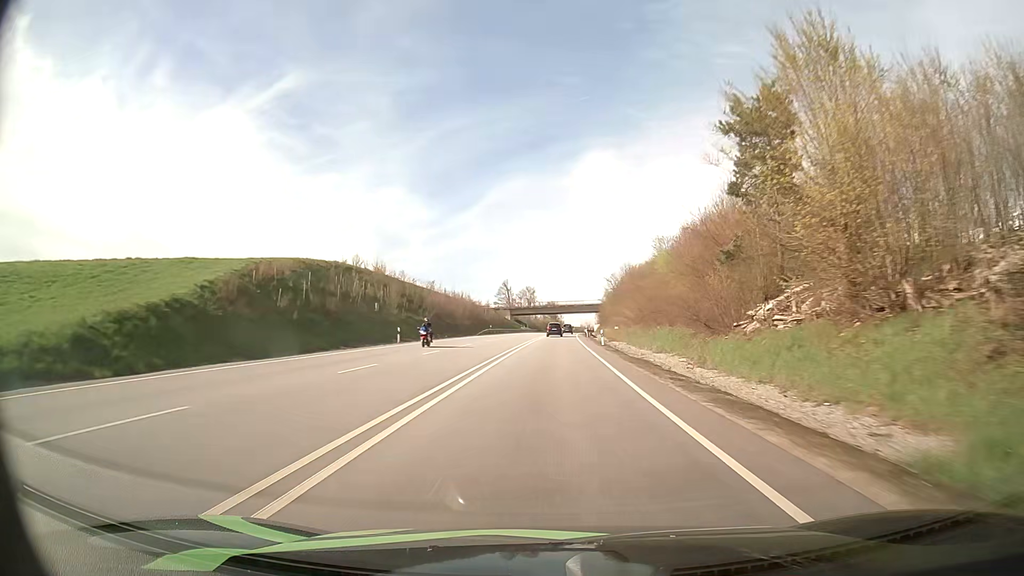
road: primary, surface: asphalt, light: Day
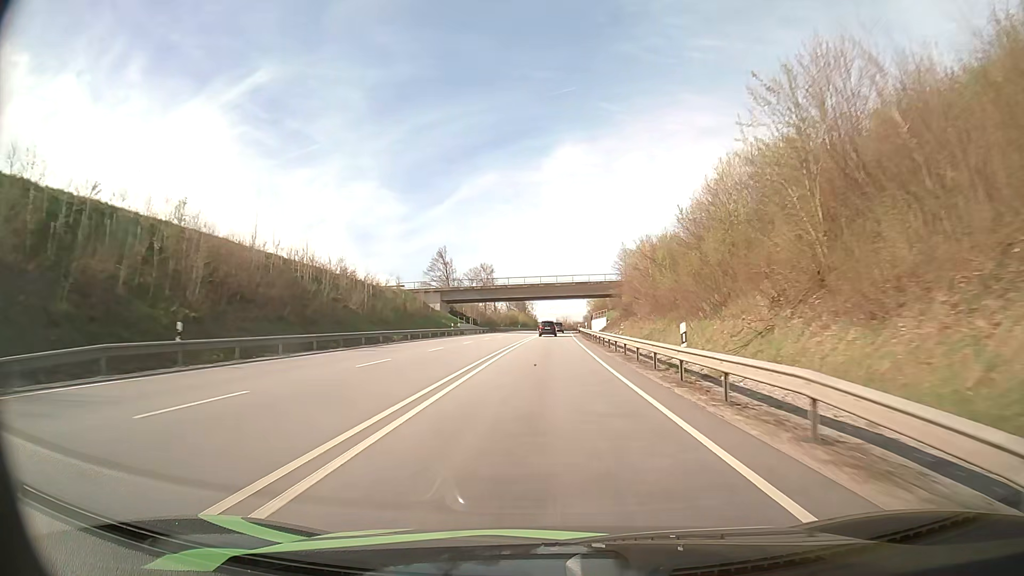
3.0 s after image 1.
(+1.5, +80.5) m; +2°
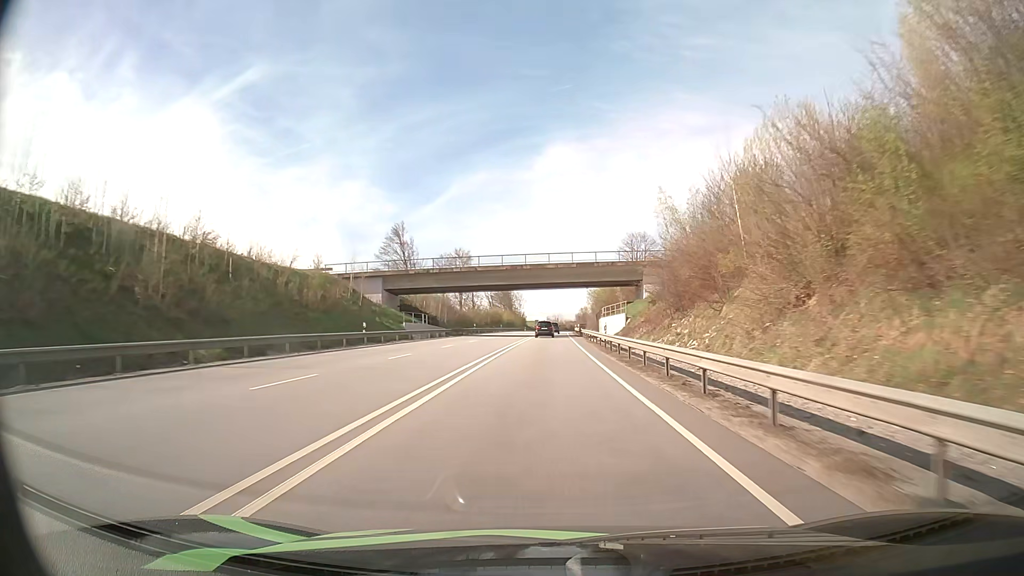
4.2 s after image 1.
(+0.2, +31.1) m; +1°
(0, +10) (0, +20) (0, +30) (0, +40) (0, +50) (0, +60) (+1, +70) (+1, +80) (+1, +90) (+1, +100) m
